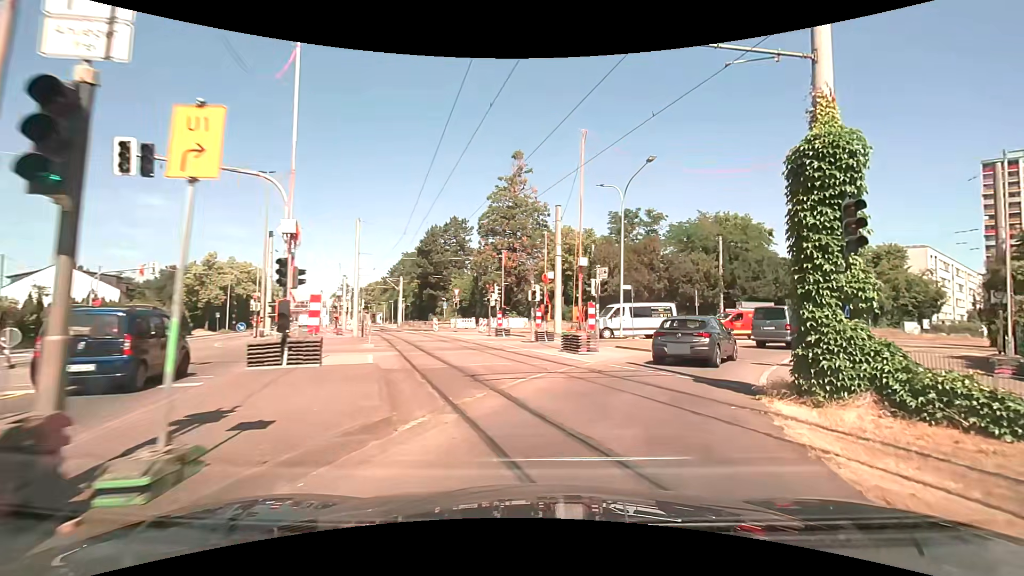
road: tertiary_link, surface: asphalt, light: Day
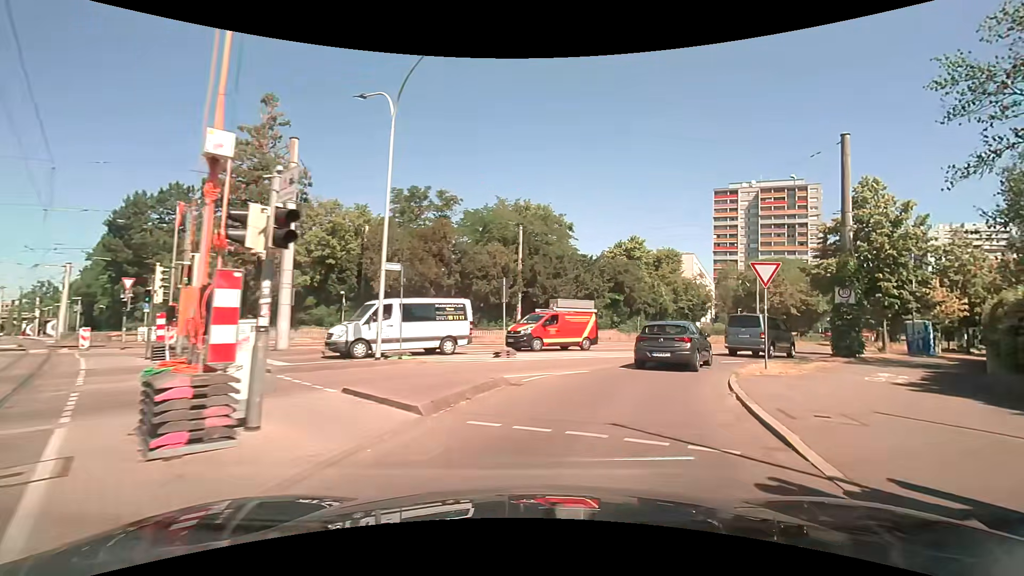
(+2.7, +12.6) m; +23°
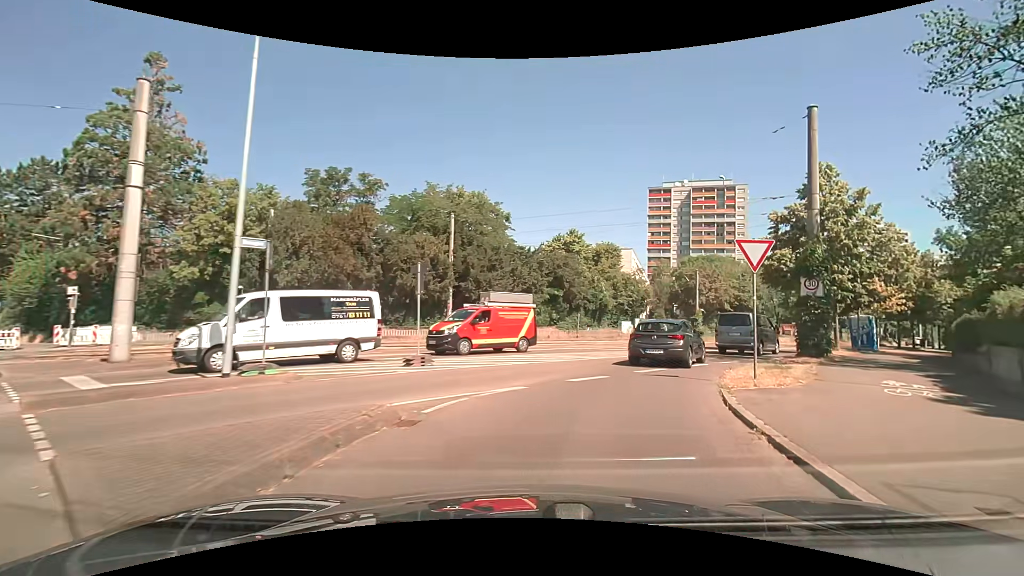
(+0.3, +4.1) m; +8°
